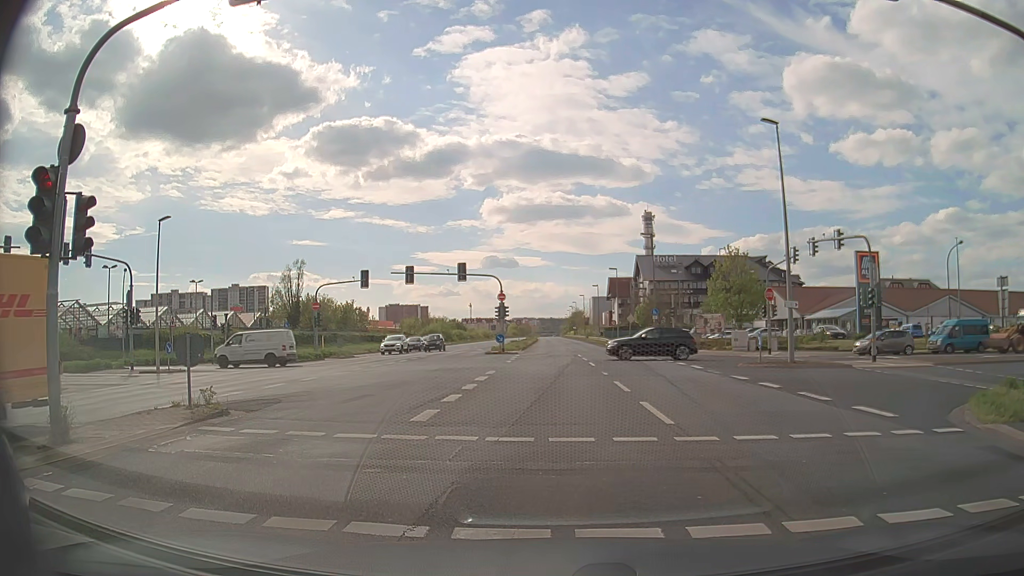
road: primary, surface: asphalt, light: Day
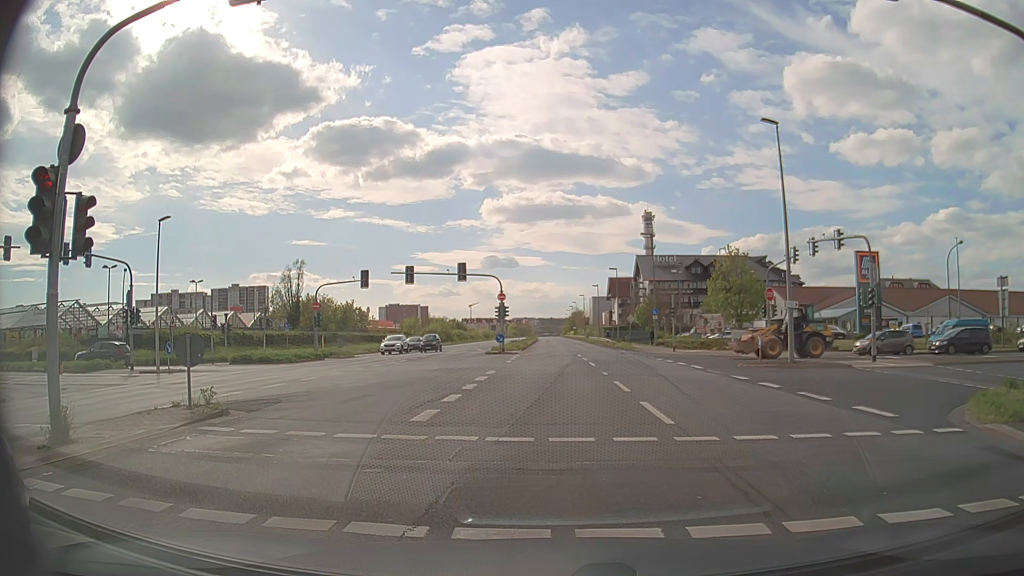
(0.0, 0.0) m; 0°
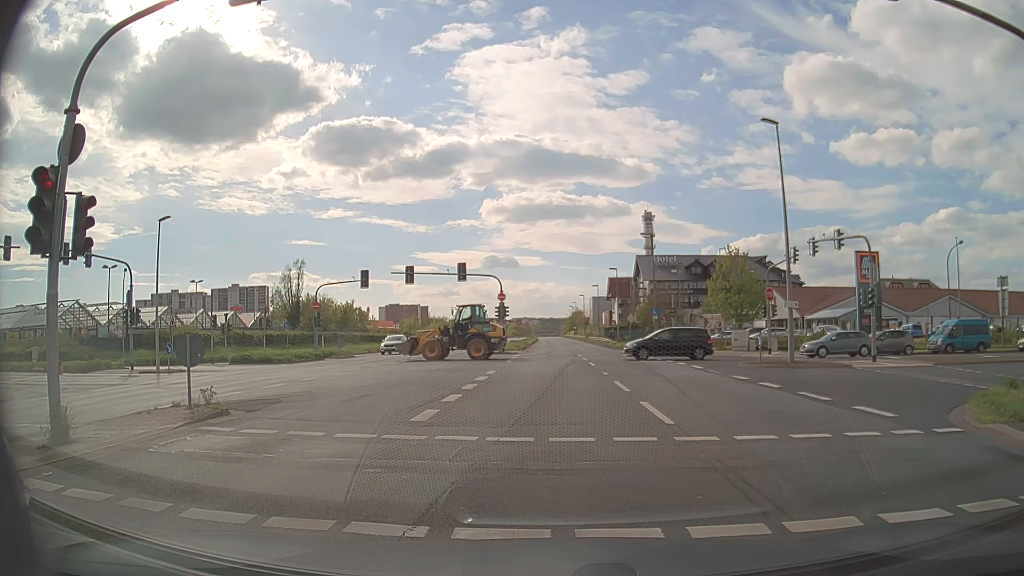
(0.0, 0.0) m; 0°
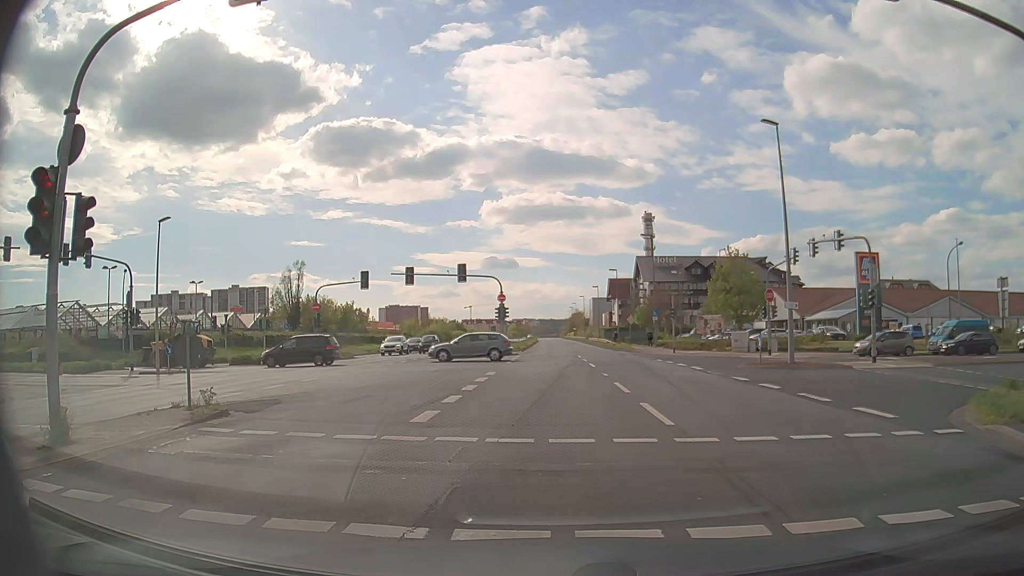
(0.0, 0.0) m; 0°
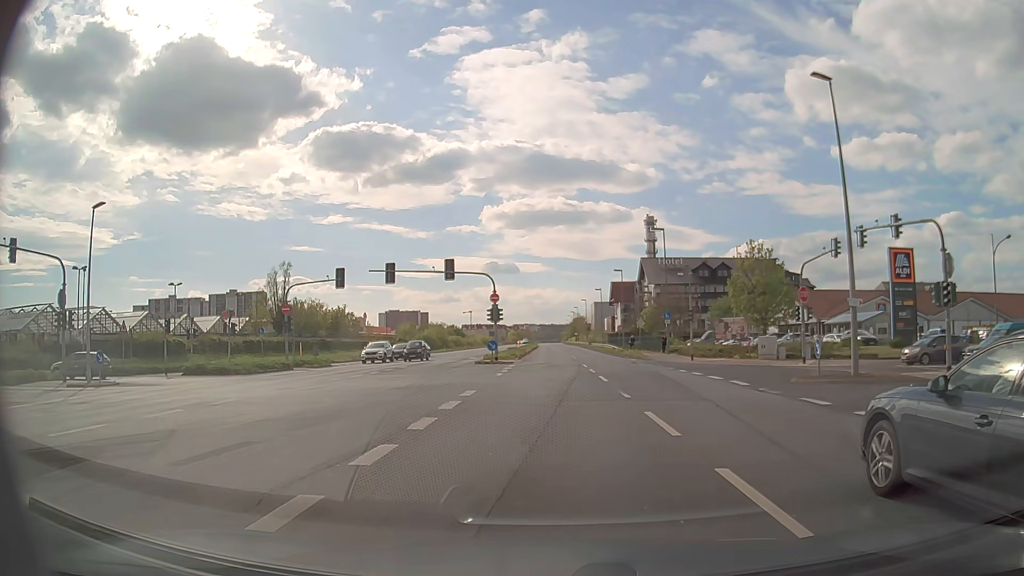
(+0.1, +6.7) m; 0°
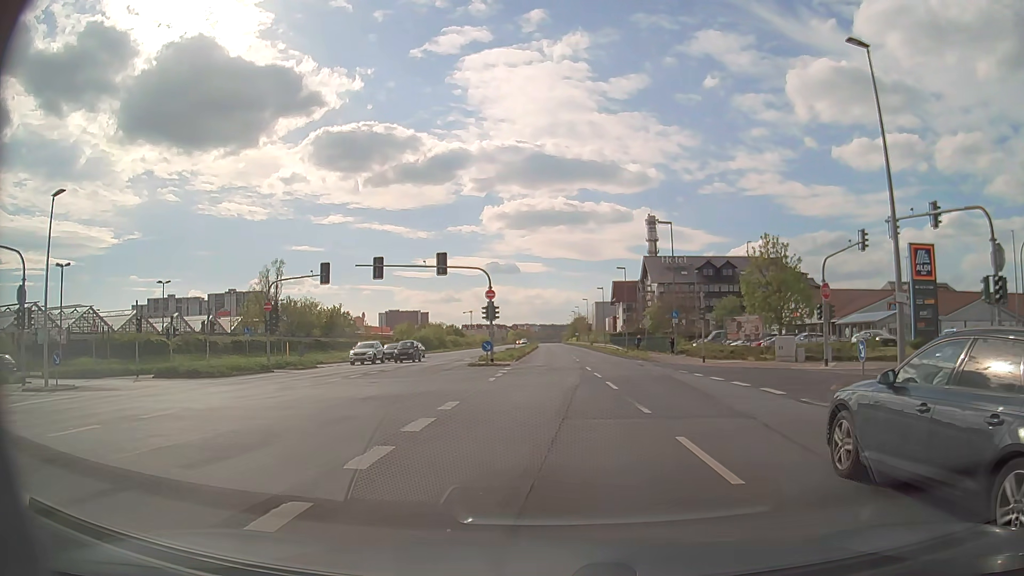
(0.0, +3.4) m; +2°
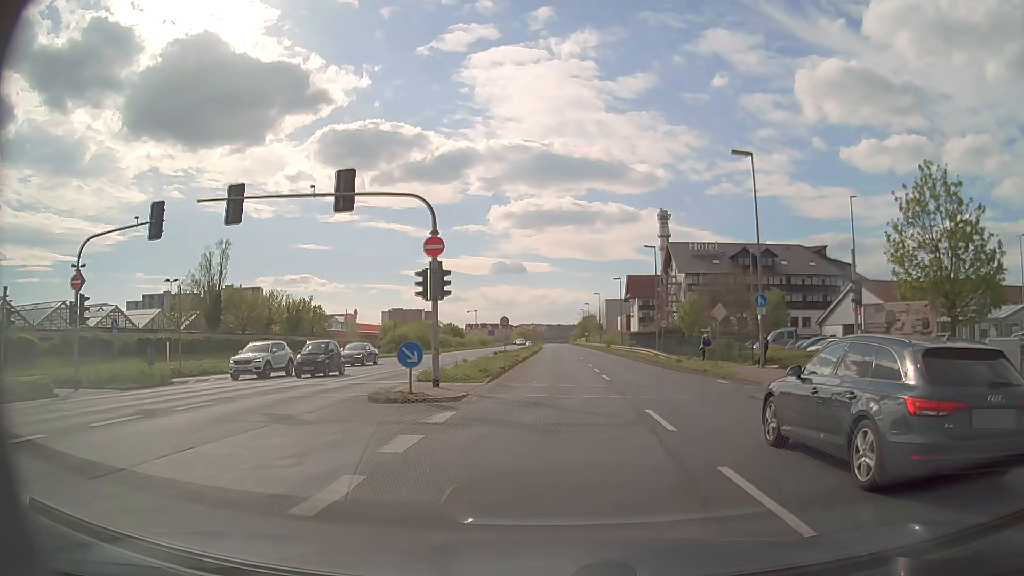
(-0.5, +20.6) m; -2°
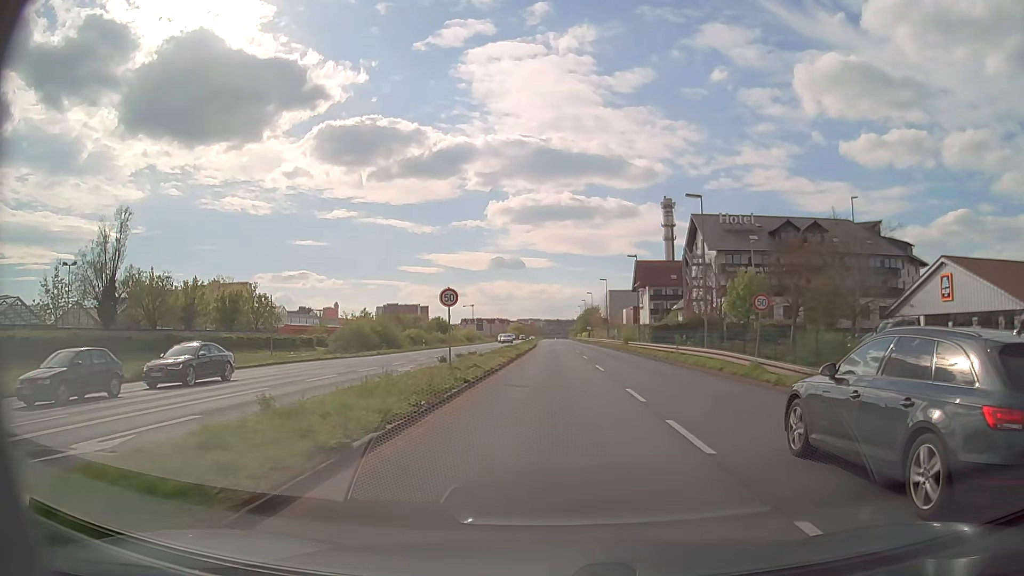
(+0.2, +21.8) m; 0°
(0, +10) (0, +20) (0, +30) (0, +40) (0, +50) (0, +60) (0, +70) (0, +80) (0, +90) (0, +100) m
